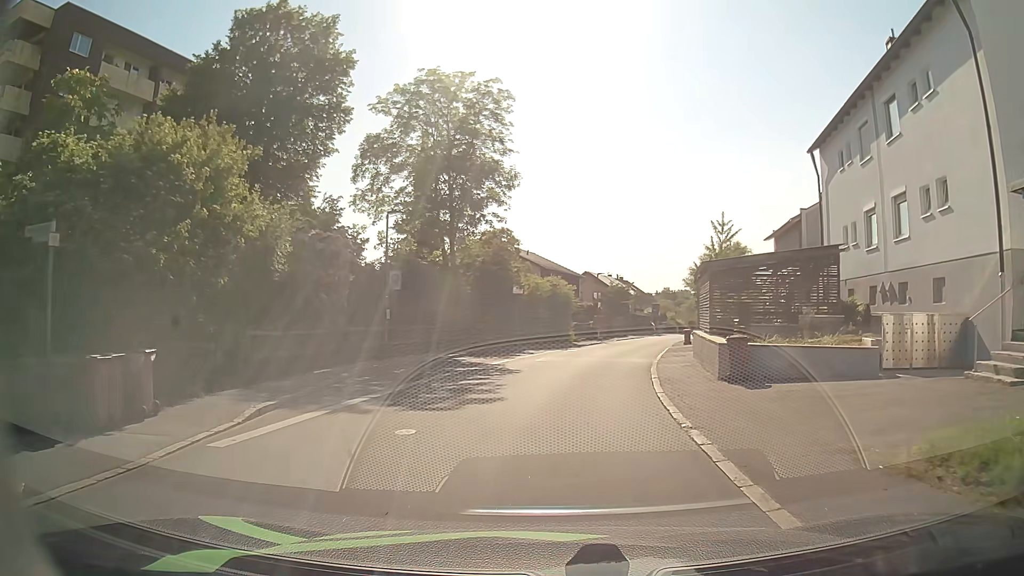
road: residential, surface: asphalt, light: Day
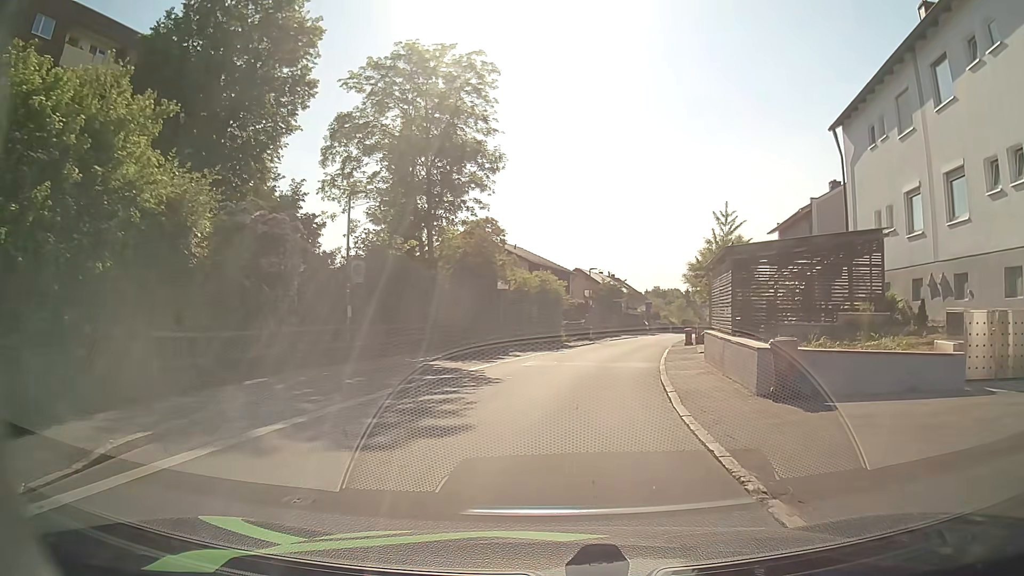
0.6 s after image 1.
(+0.1, +3.5) m; +2°
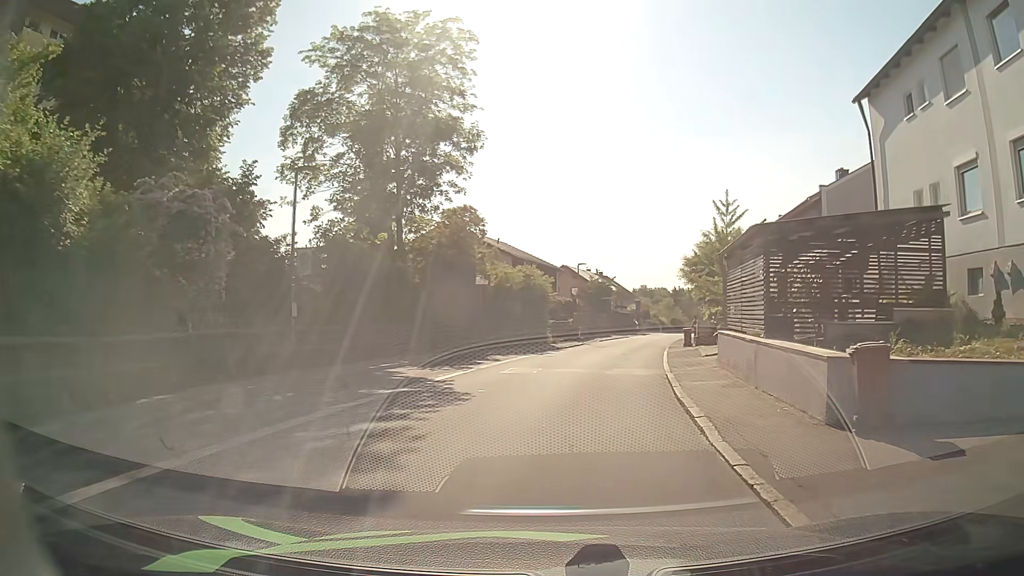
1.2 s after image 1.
(0.0, +3.5) m; +1°
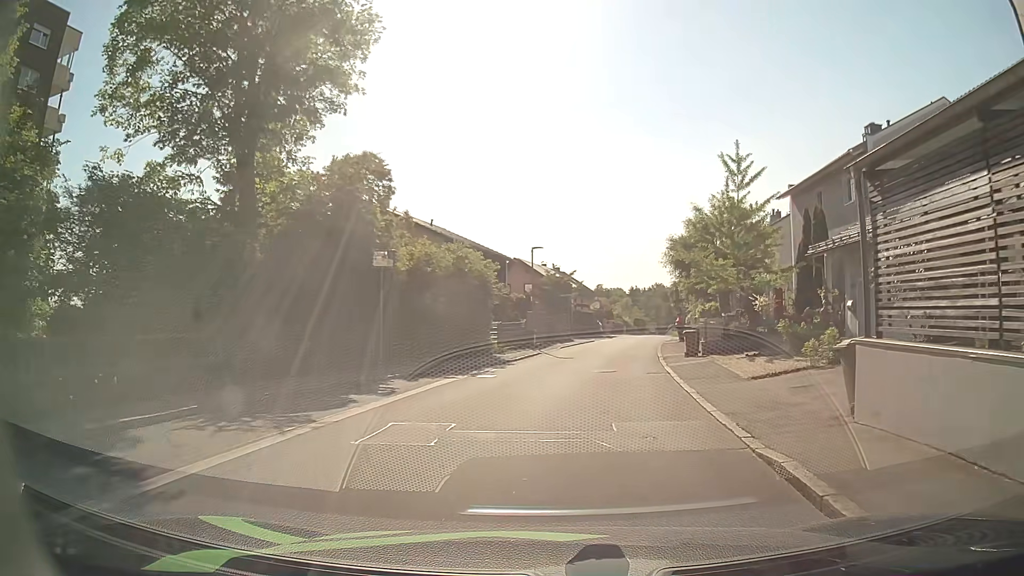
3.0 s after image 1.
(+0.4, +10.5) m; +5°
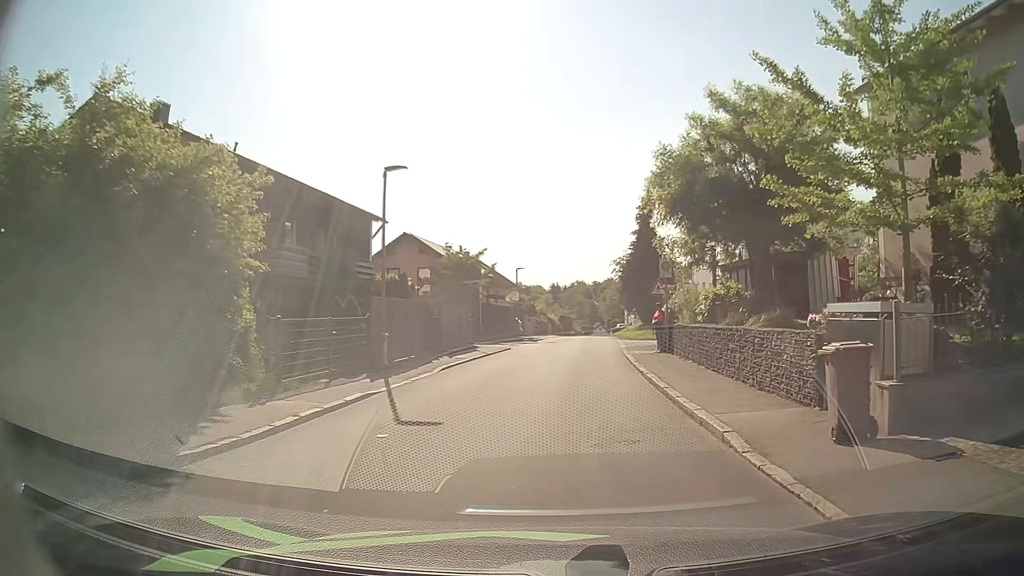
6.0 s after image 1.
(+0.8, +17.7) m; +5°
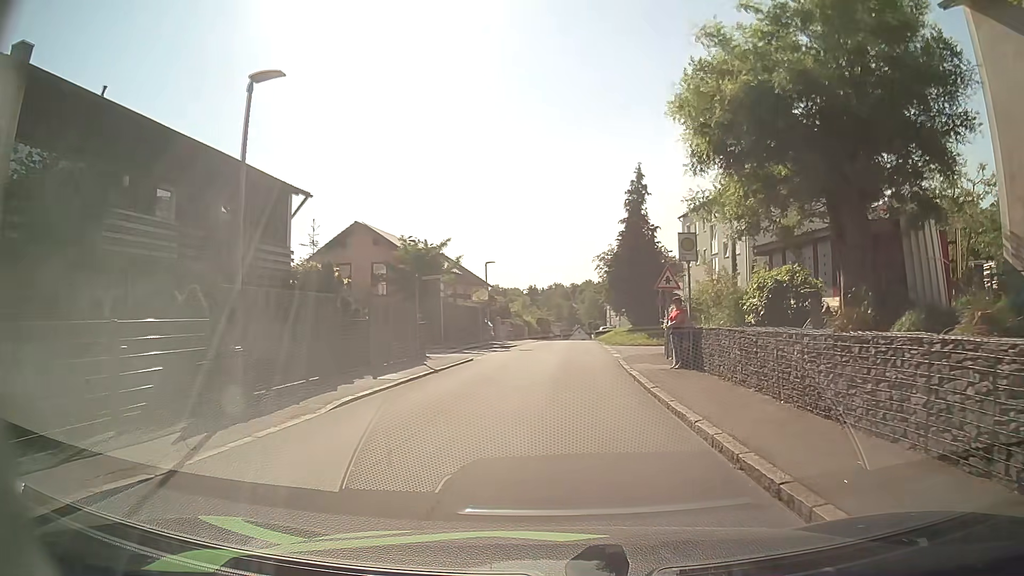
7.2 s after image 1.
(+0.2, +7.2) m; +2°
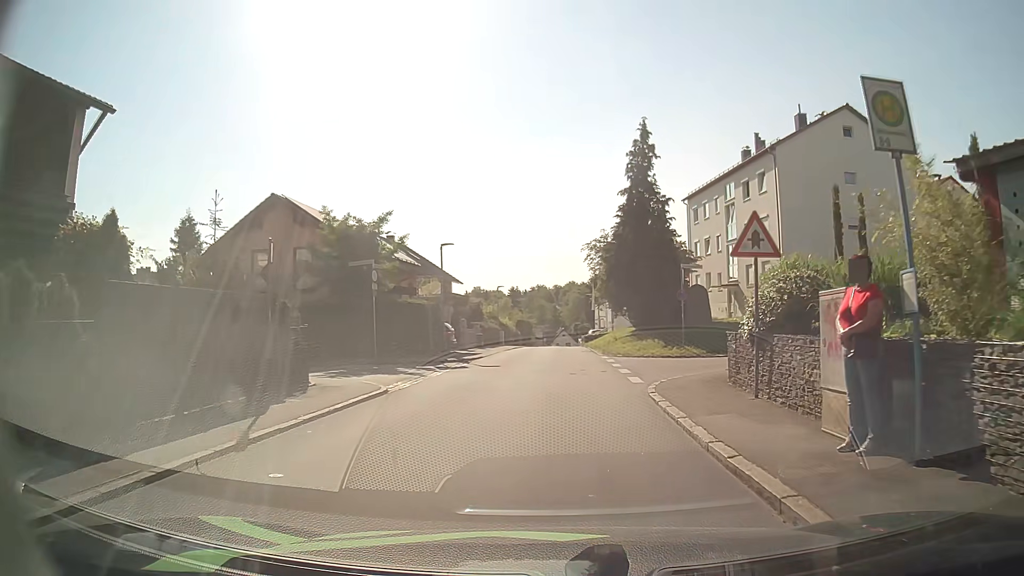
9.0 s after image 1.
(+0.3, +10.9) m; +2°
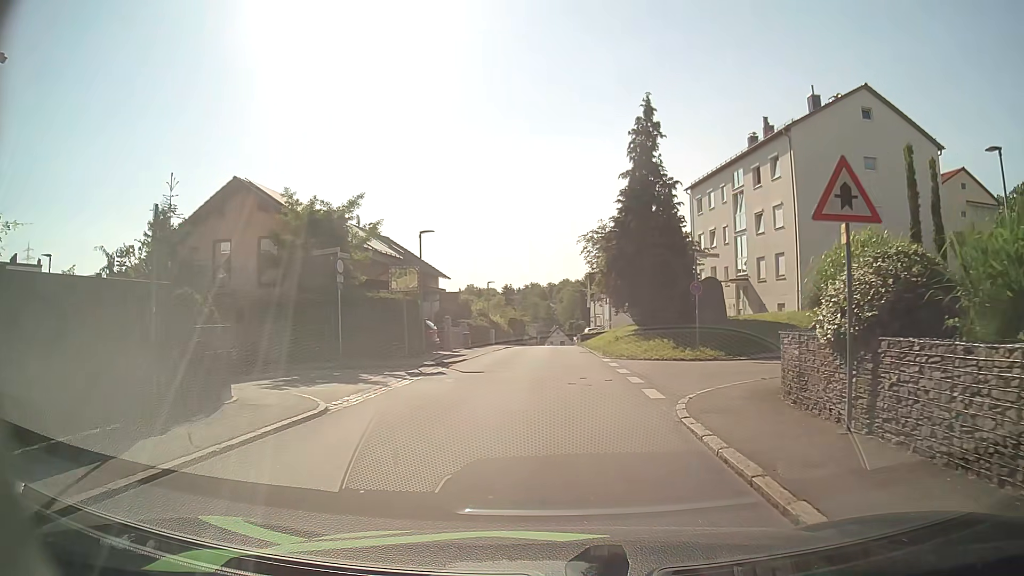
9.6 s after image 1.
(+0.1, +3.7) m; +1°
